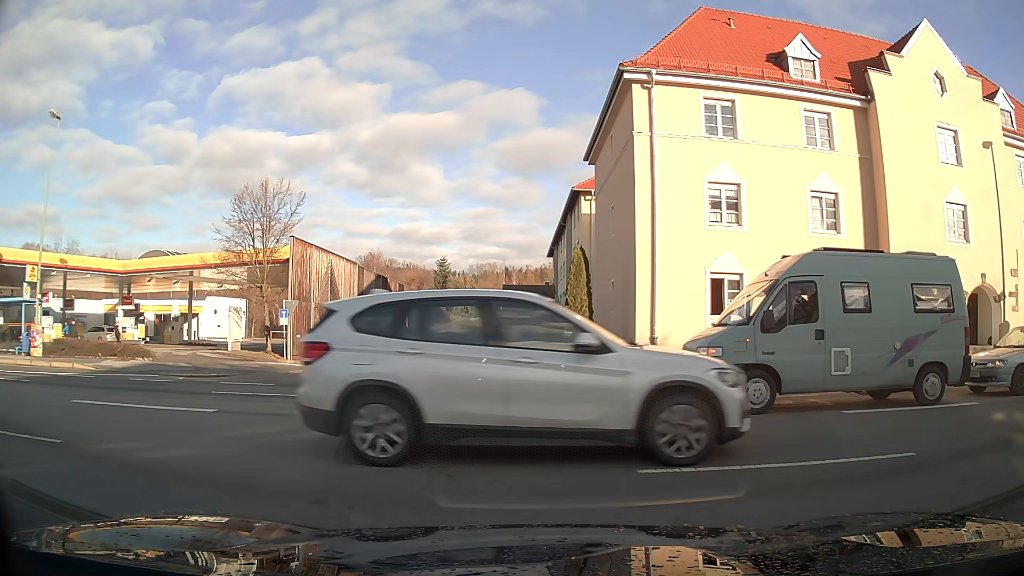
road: residential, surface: asphalt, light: Day
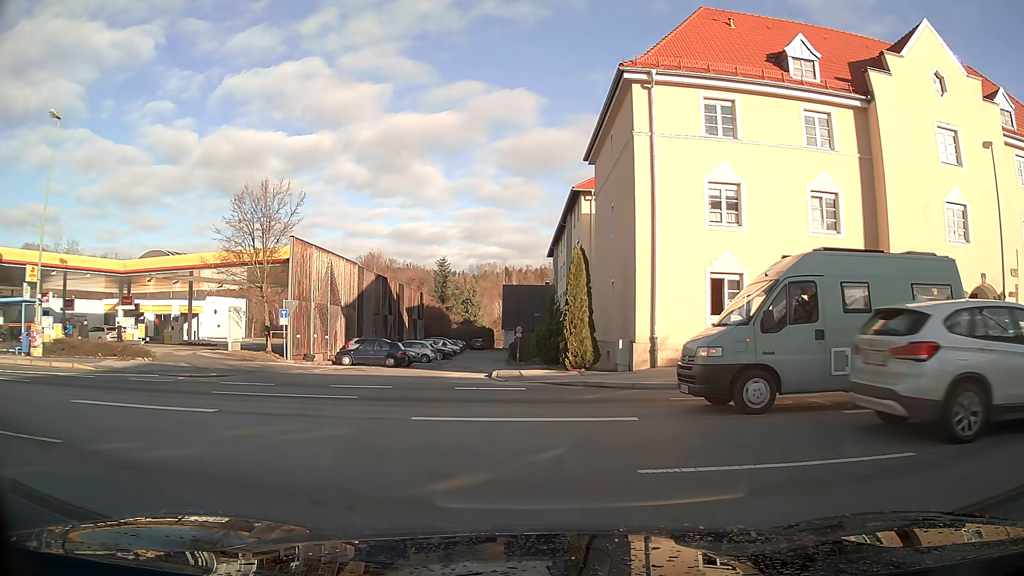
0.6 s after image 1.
(0.0, 0.0) m; 0°
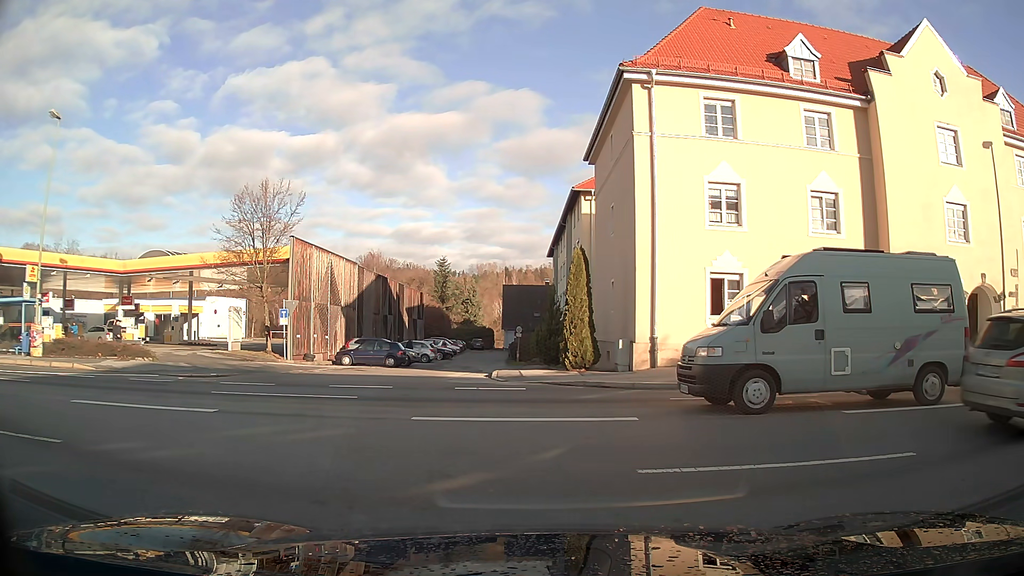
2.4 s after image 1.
(0.0, 0.0) m; 0°
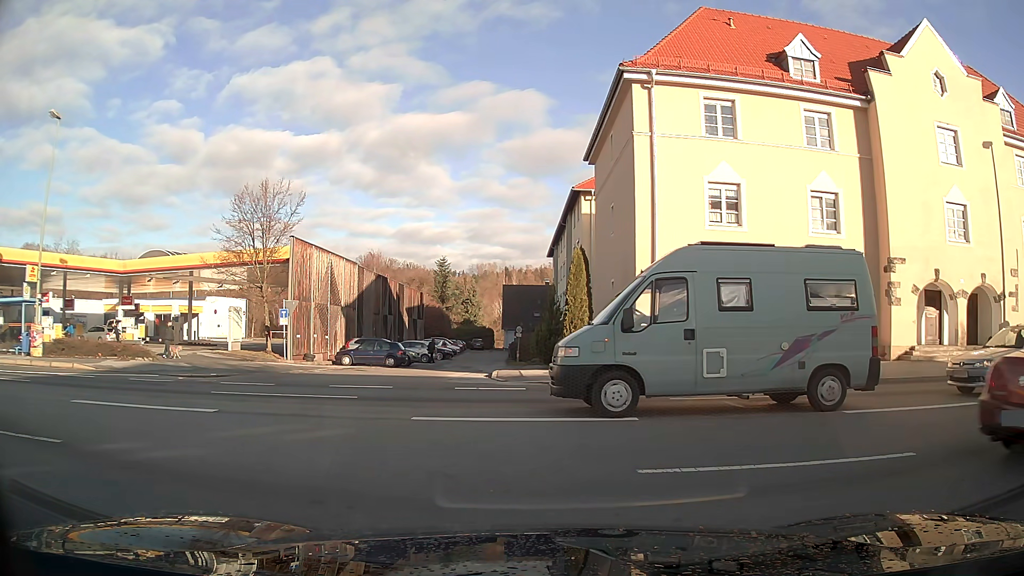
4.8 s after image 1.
(0.0, 0.0) m; 0°
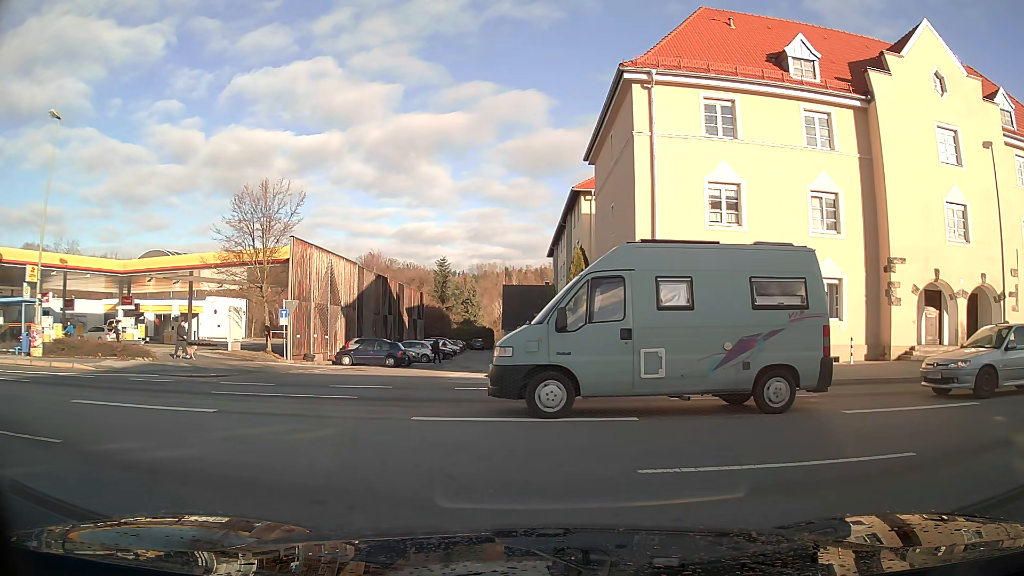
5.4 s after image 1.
(0.0, 0.0) m; 0°
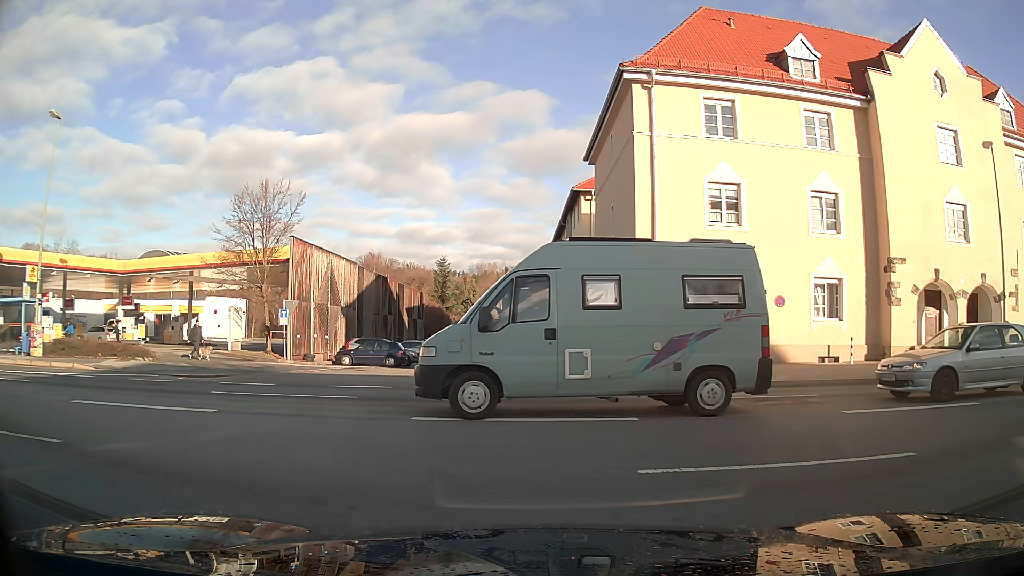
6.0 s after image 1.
(0.0, 0.0) m; 0°
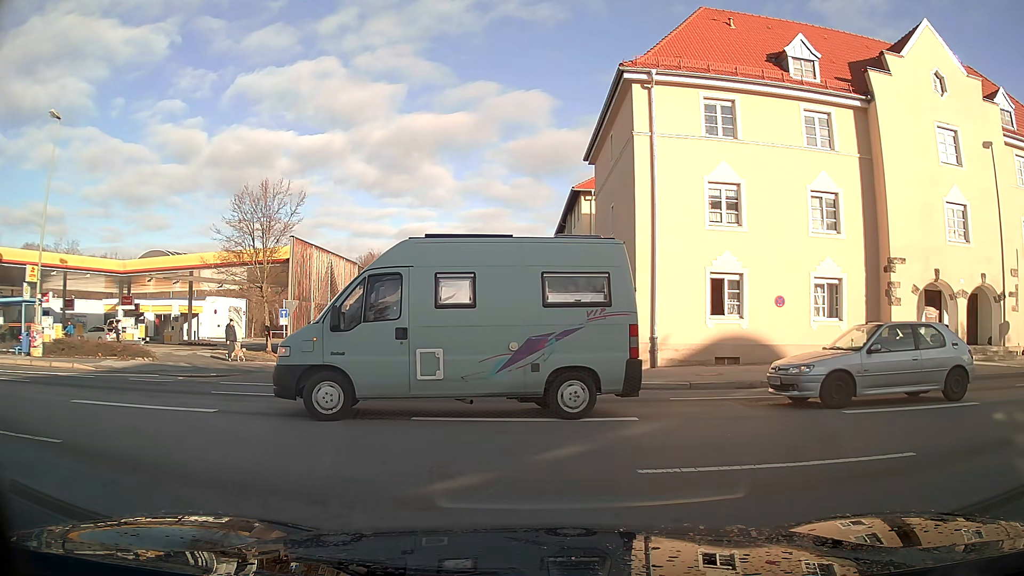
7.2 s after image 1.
(0.0, 0.0) m; 0°
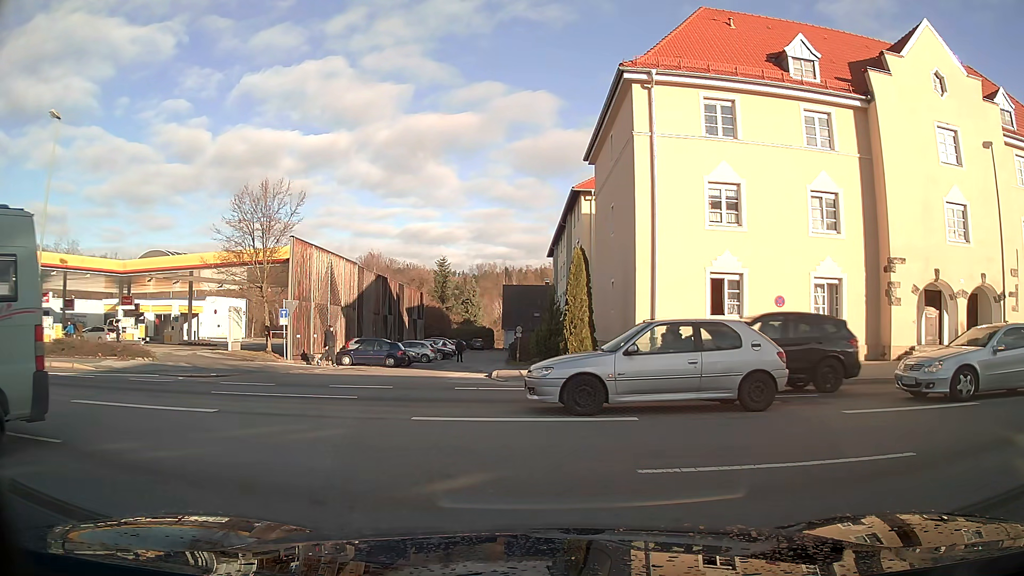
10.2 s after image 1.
(0.0, 0.0) m; 0°
